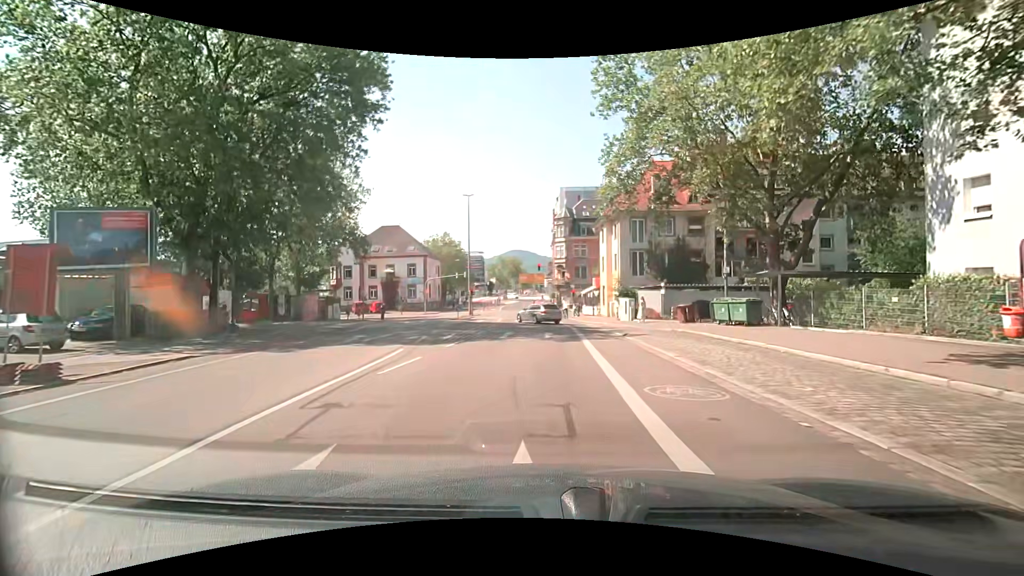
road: secondary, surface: asphalt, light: Day
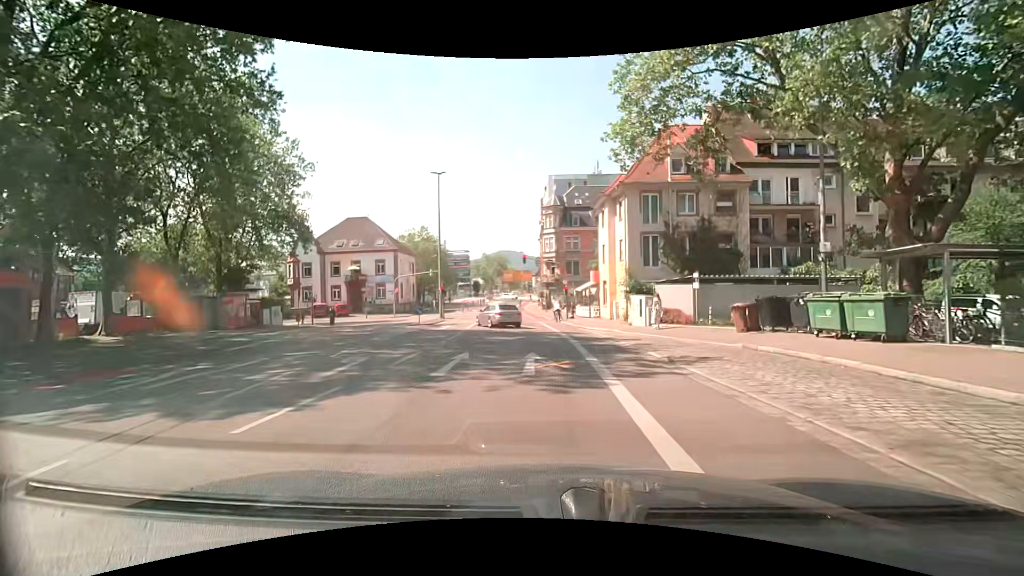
(+0.1, +10.2) m; +1°
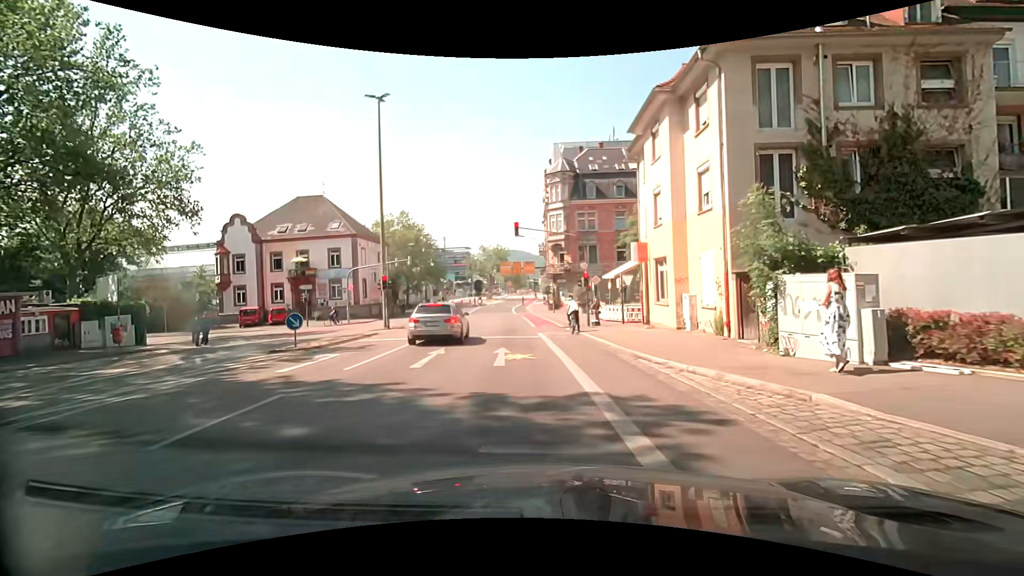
(+0.2, +18.2) m; -1°
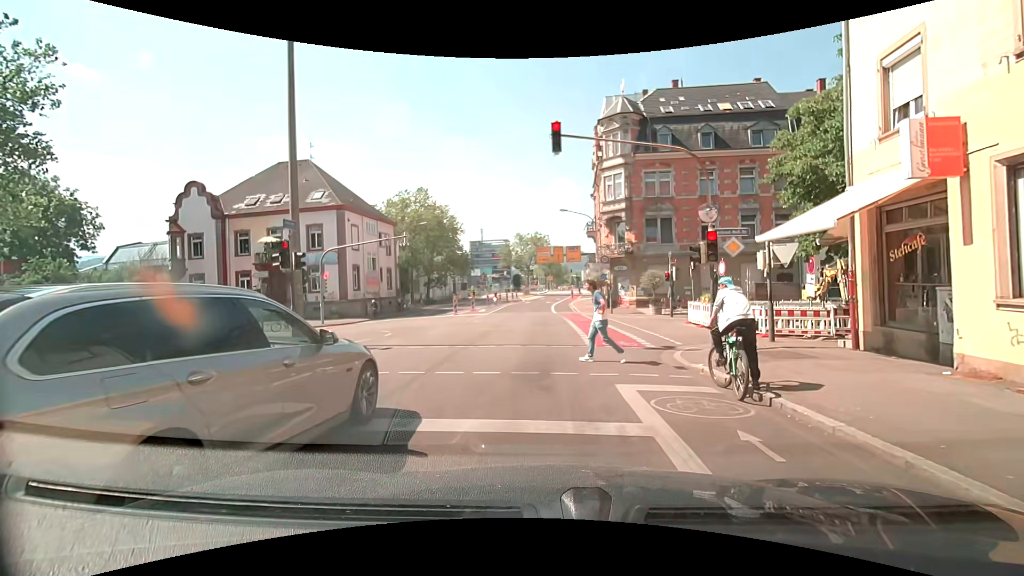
(-0.5, +14.9) m; -5°
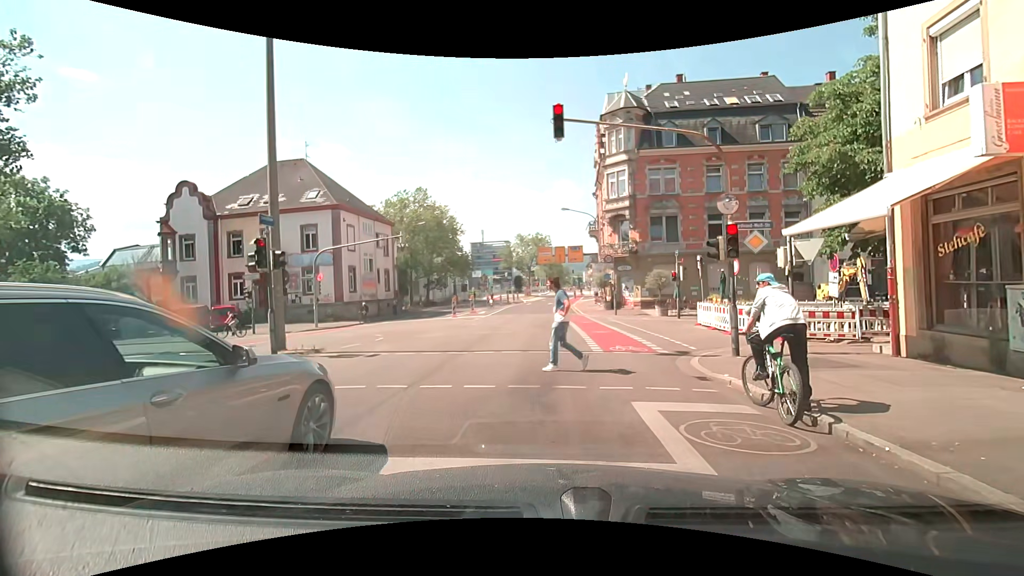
(0.0, +1.2) m; -1°
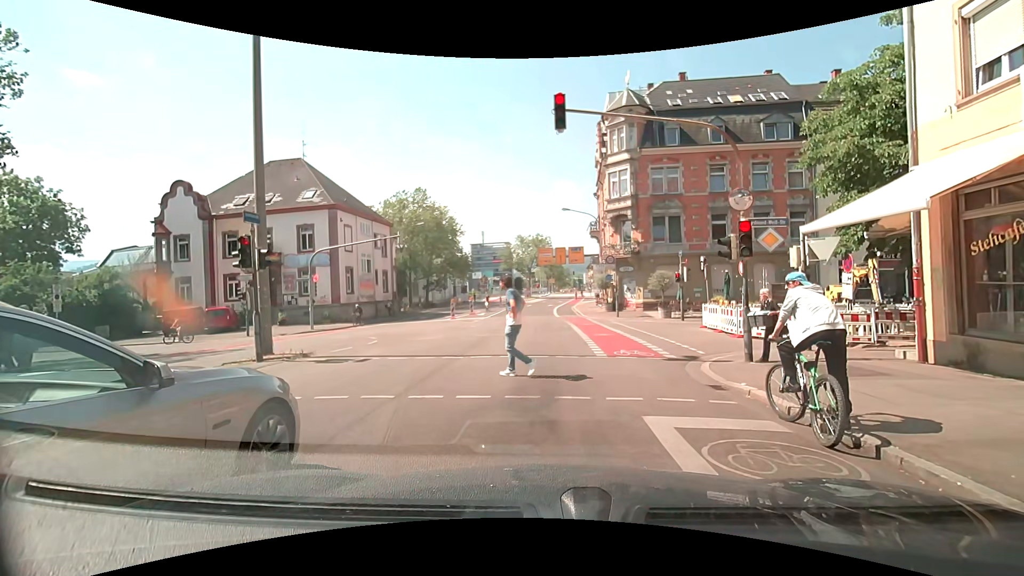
(0.0, +0.6) m; 0°
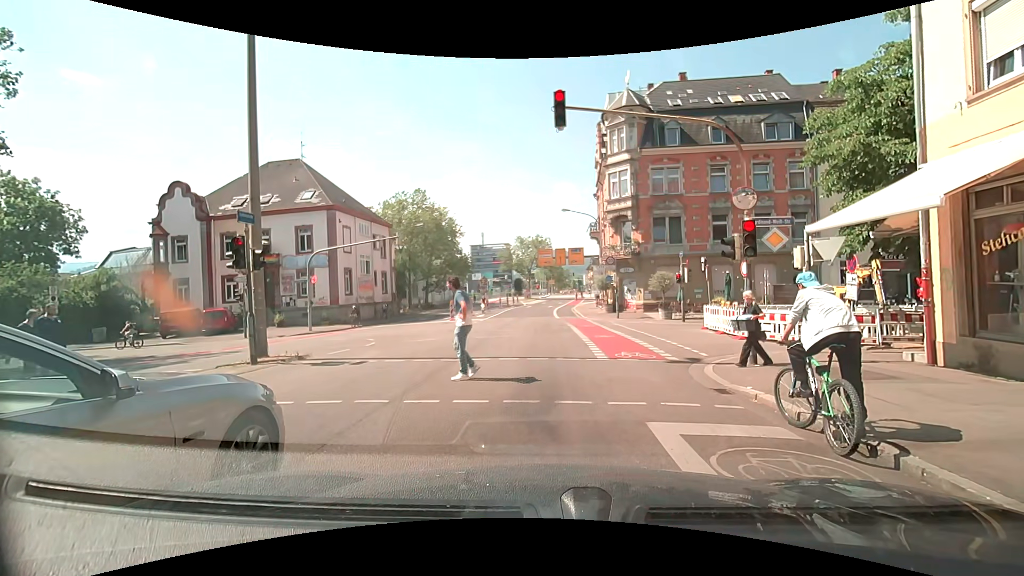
(0.0, +0.2) m; 0°
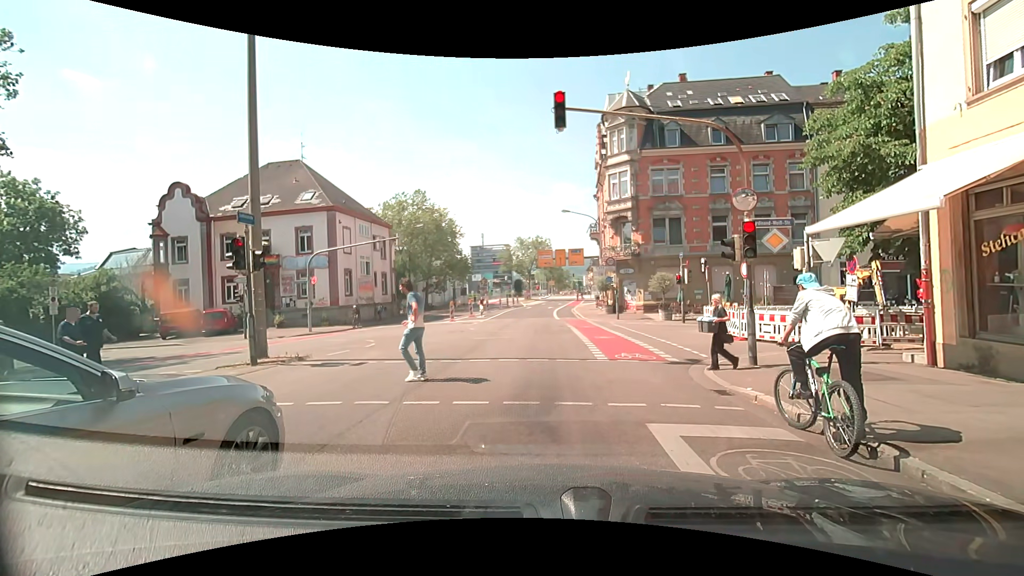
(0.0, 0.0) m; 0°
(0, +10) (0, +20) (0, +30) (0, +40) (+1, +50) (+1, +60) (+2, +70) (+4, +80) (+7, +89) (+10, +99) m
